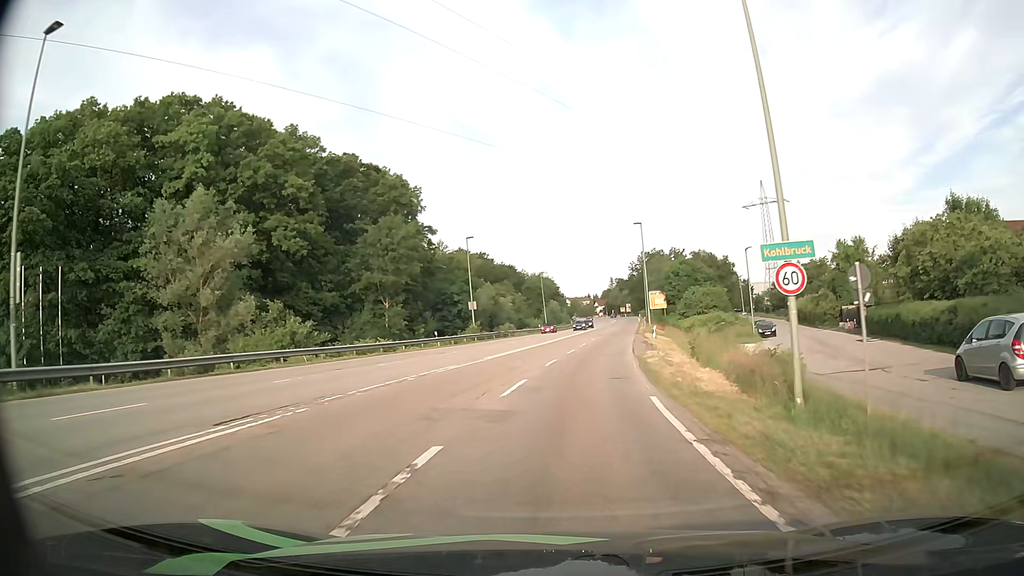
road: secondary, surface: asphalt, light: Day
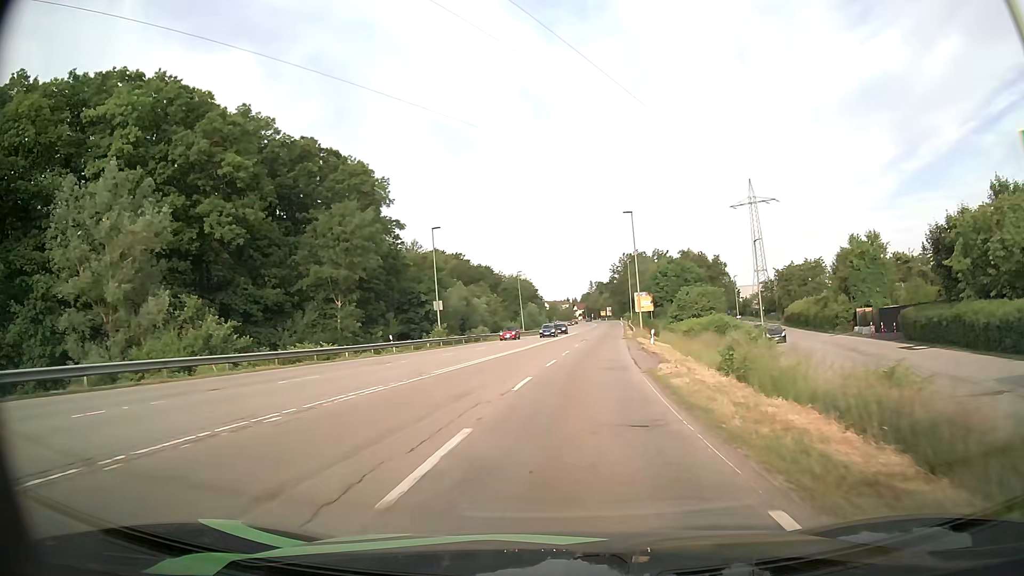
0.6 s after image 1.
(+0.1, +8.2) m; +2°
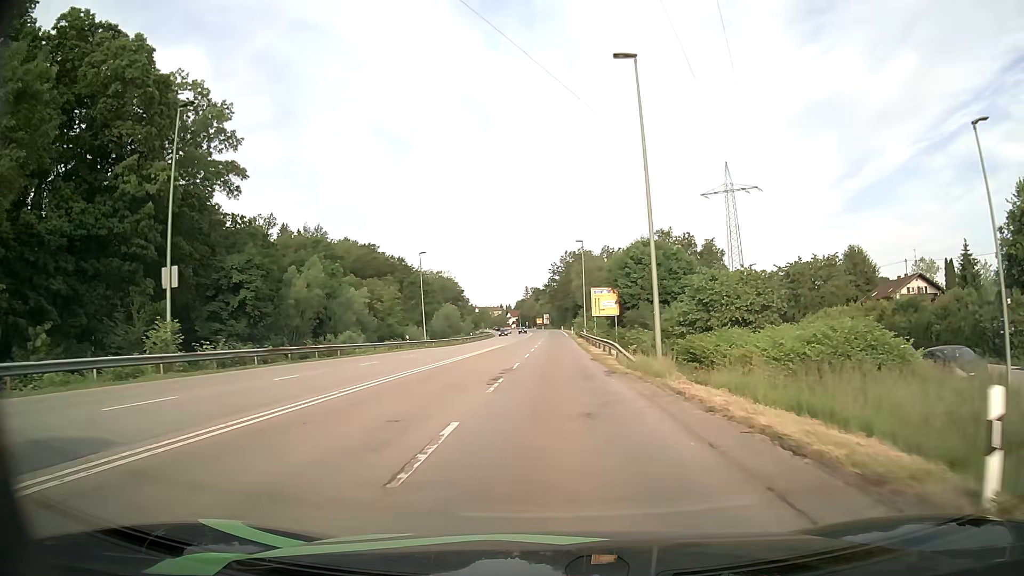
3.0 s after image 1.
(+2.2, +34.1) m; +6°
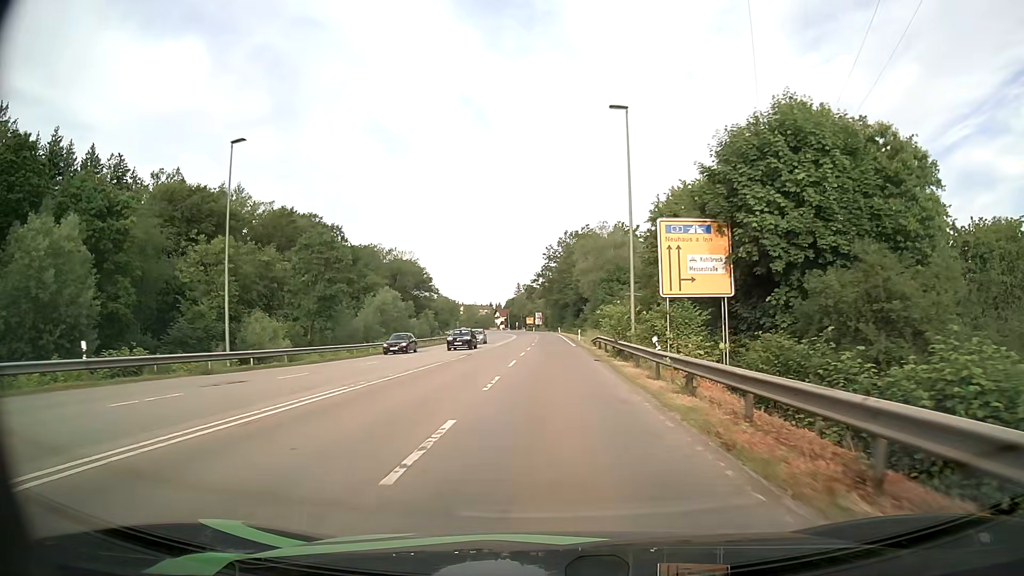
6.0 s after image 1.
(+0.5, +44.5) m; +1°
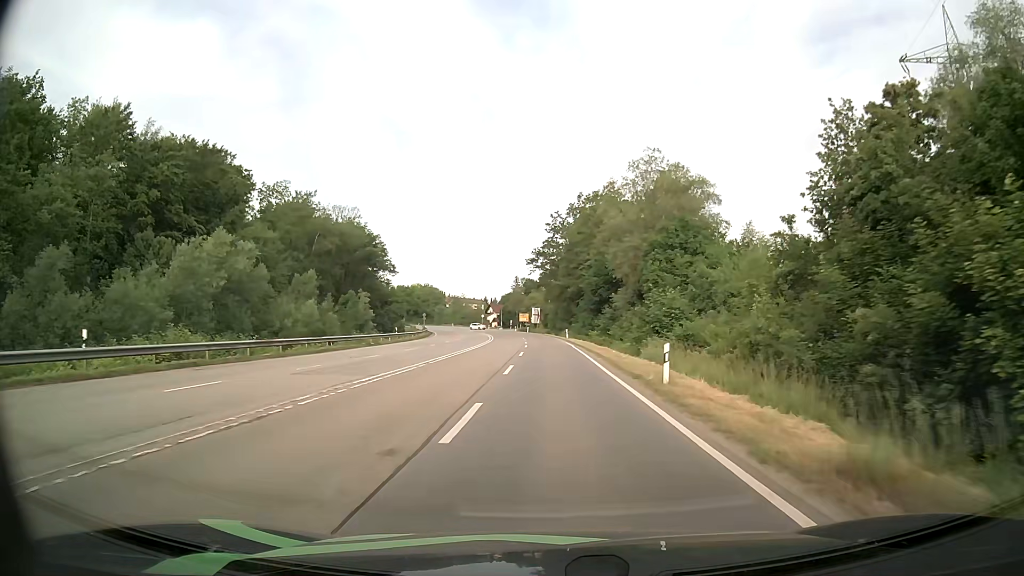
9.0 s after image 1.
(-0.1, +44.7) m; 0°
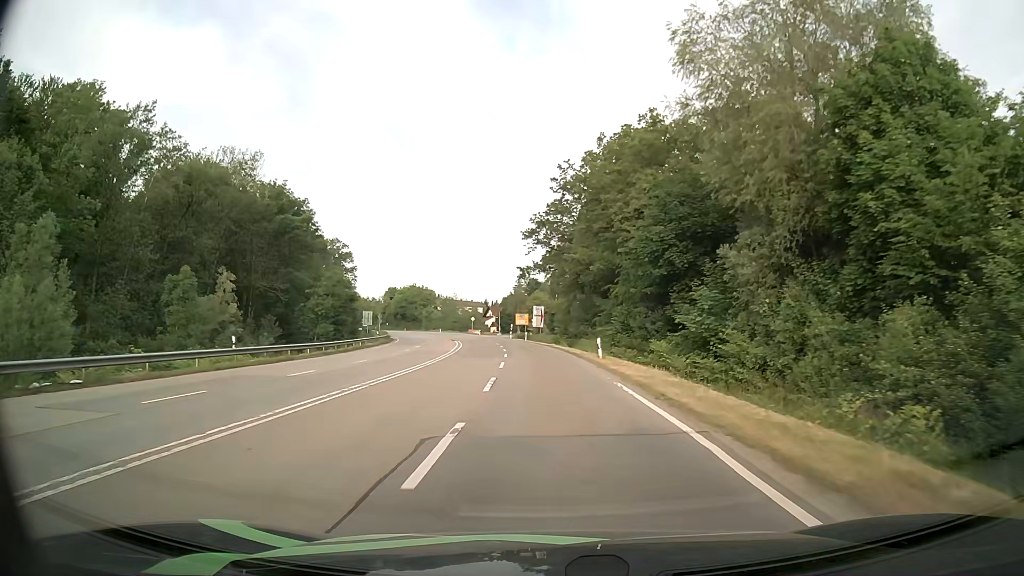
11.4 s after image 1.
(-0.2, +35.7) m; -1°
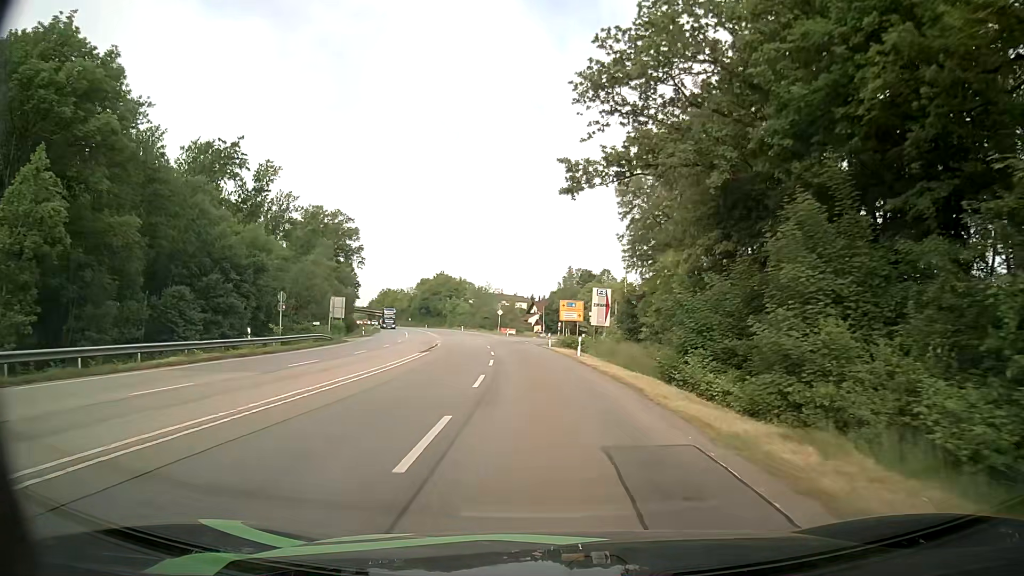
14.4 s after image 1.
(-1.4, +44.5) m; -4°
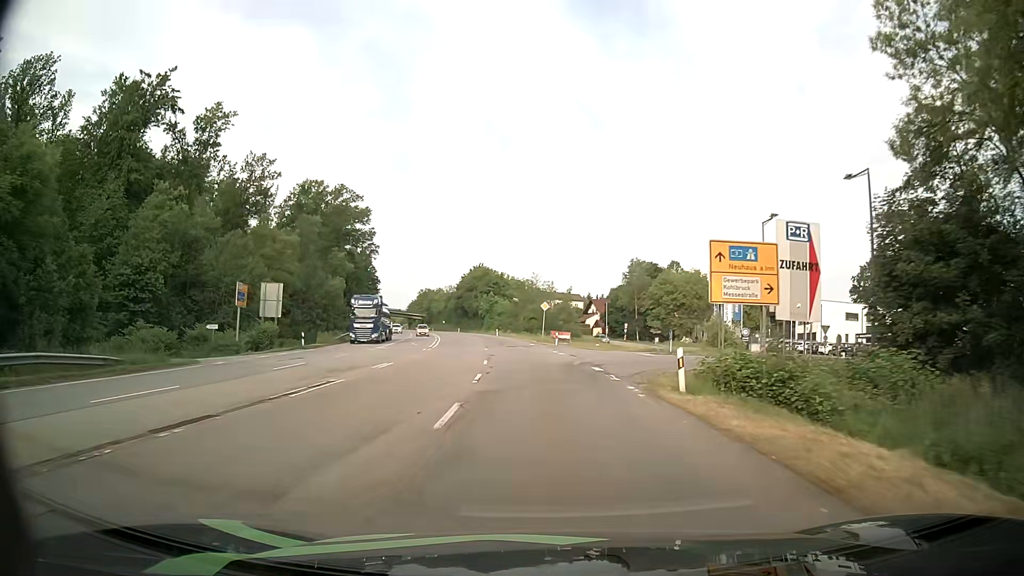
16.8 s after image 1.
(-1.4, +35.6) m; -4°
(0, +10) (0, +20) (-1, +30) (-2, +40) (-3, +50) (-4, +60) (-6, +70) (-7, +80) (-9, +89) (-11, +99) m
